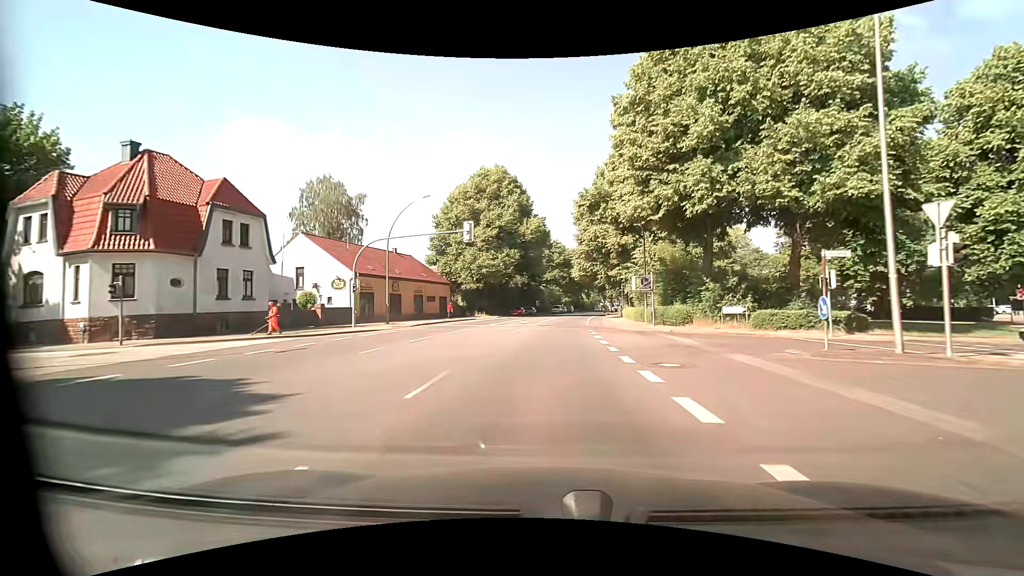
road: primary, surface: asphalt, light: Day
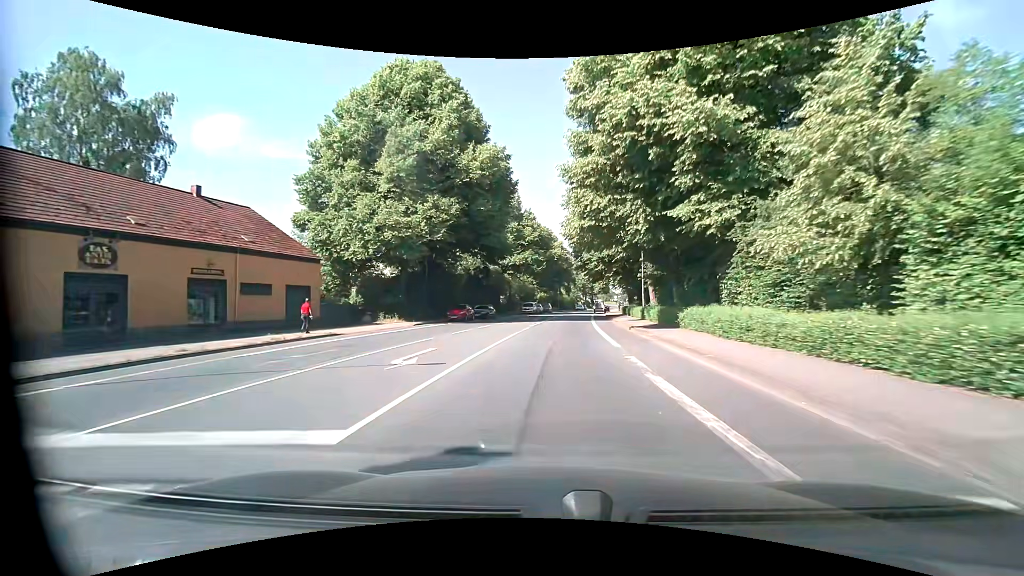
(+0.2, +31.8) m; +2°
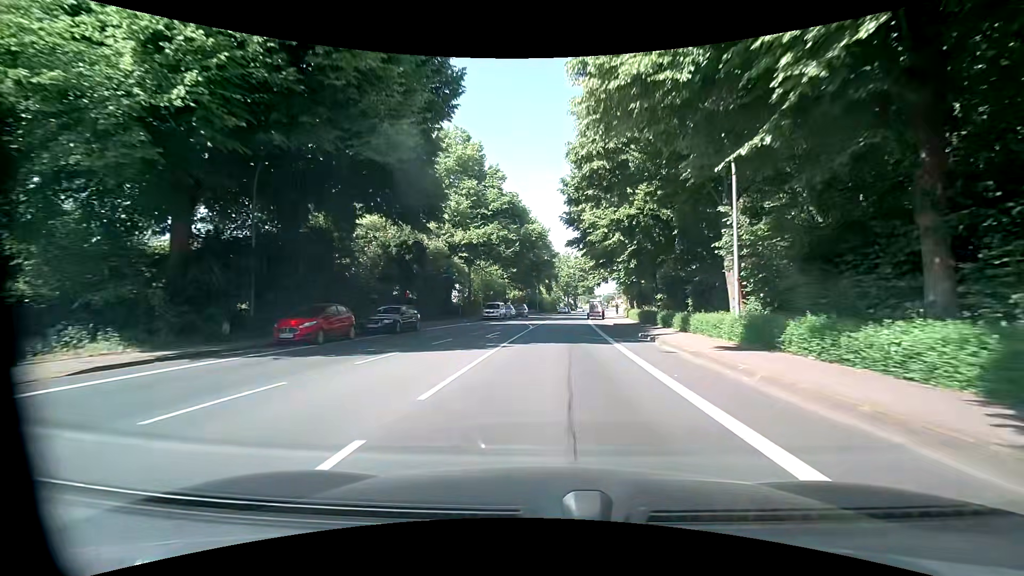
(+0.2, +23.9) m; +2°
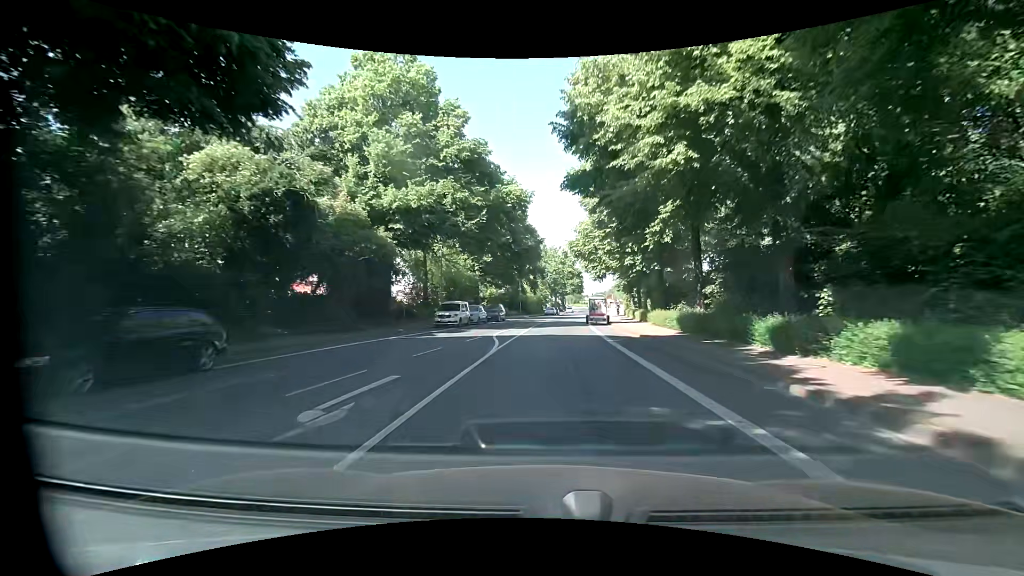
(+0.2, +16.0) m; +2°
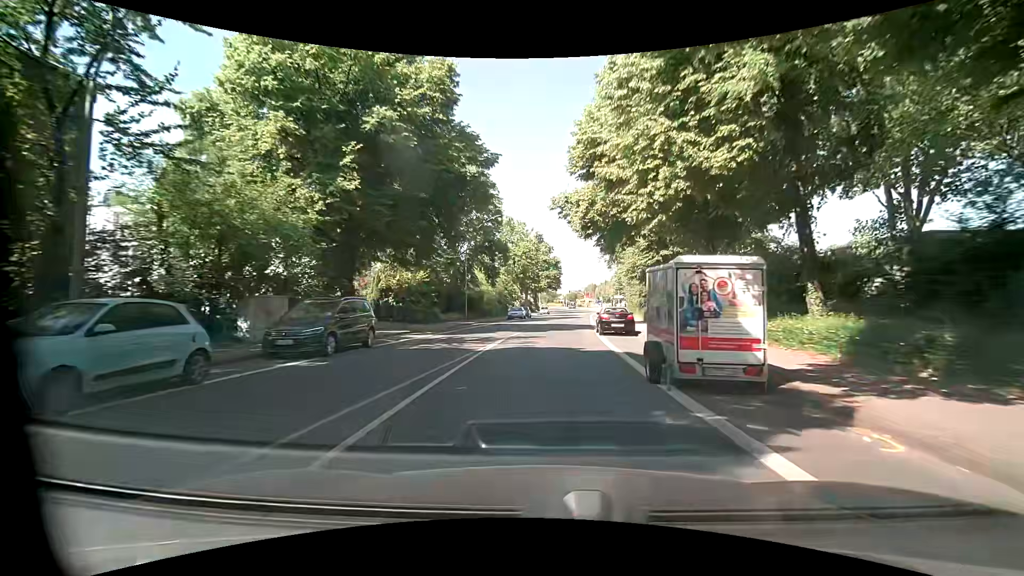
(+0.8, +31.8) m; +2°
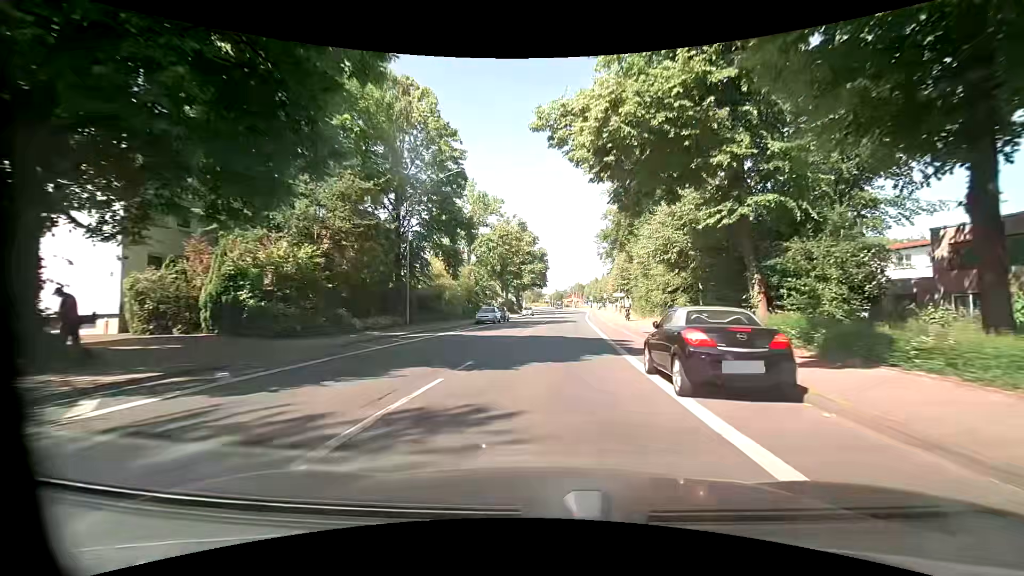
(+0.3, +15.9) m; +3°
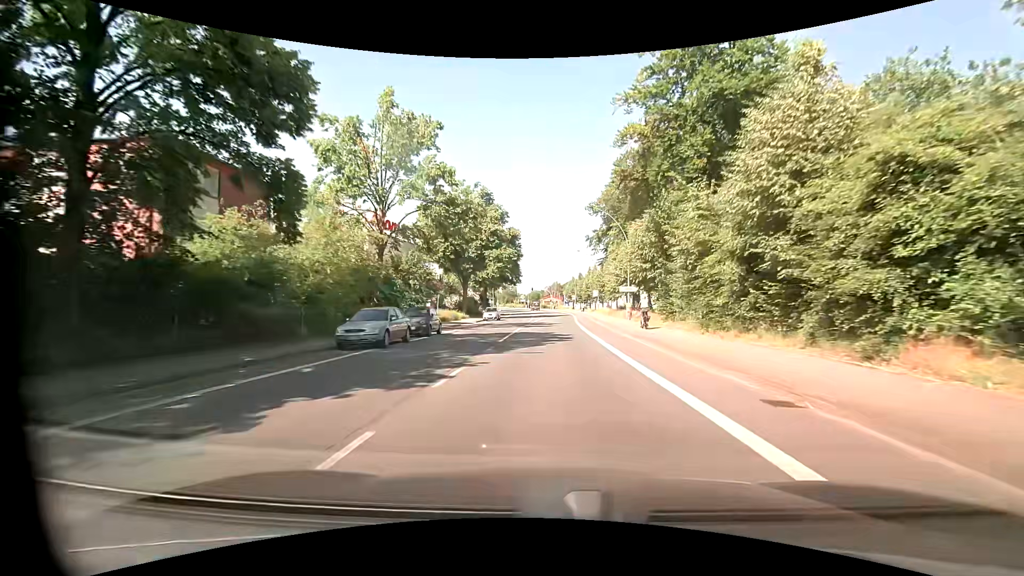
(+0.4, +23.9) m; +2°
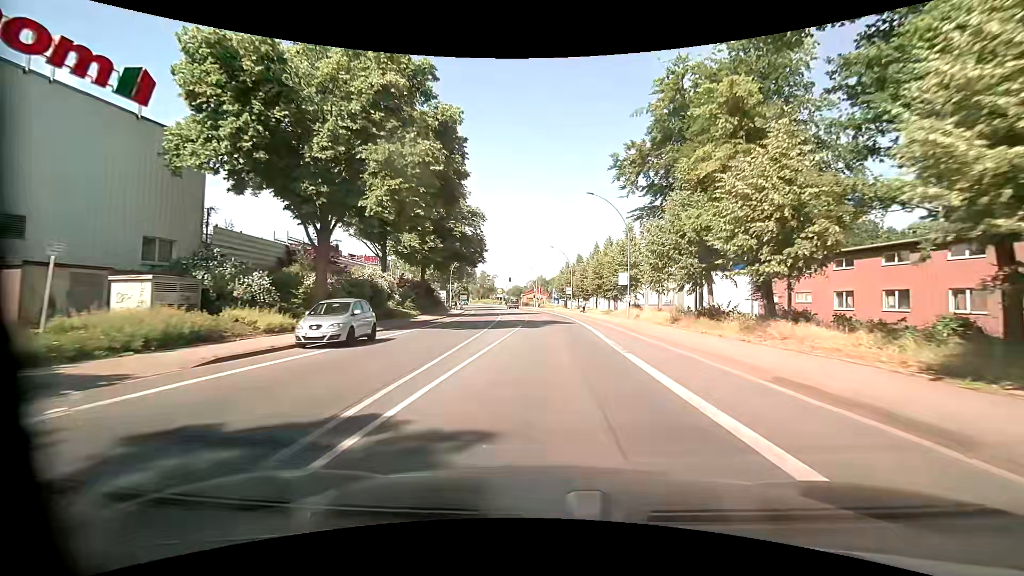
(+0.5, +39.8) m; +2°
